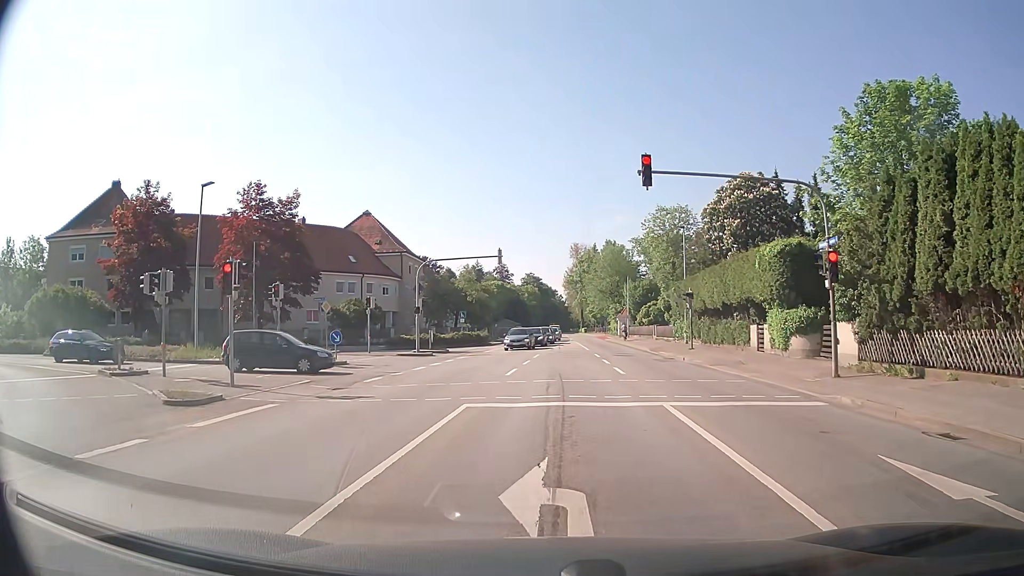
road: secondary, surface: asphalt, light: Day
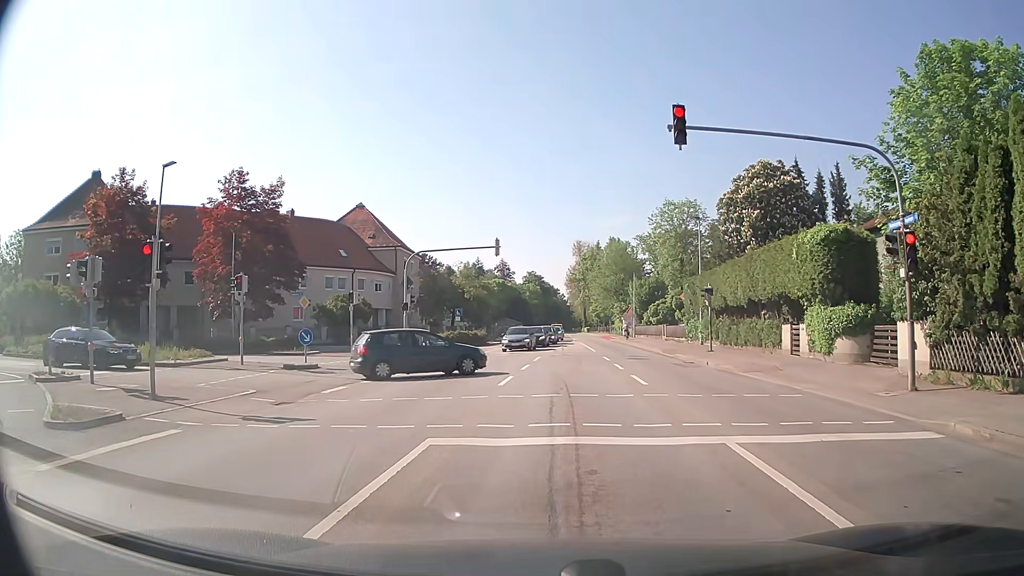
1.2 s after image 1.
(0.0, +4.0) m; 0°
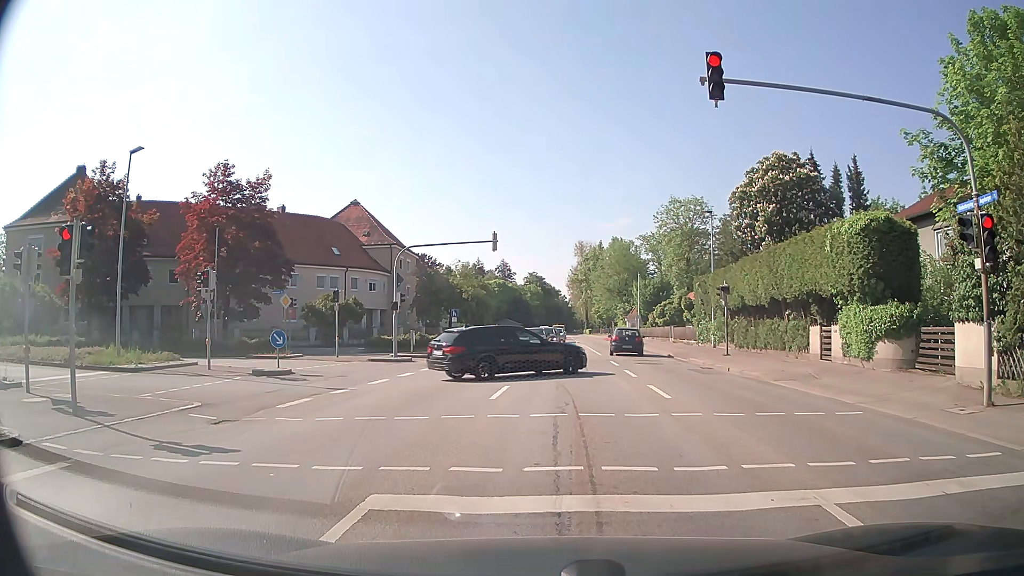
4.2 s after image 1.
(0.0, +2.8) m; -3°
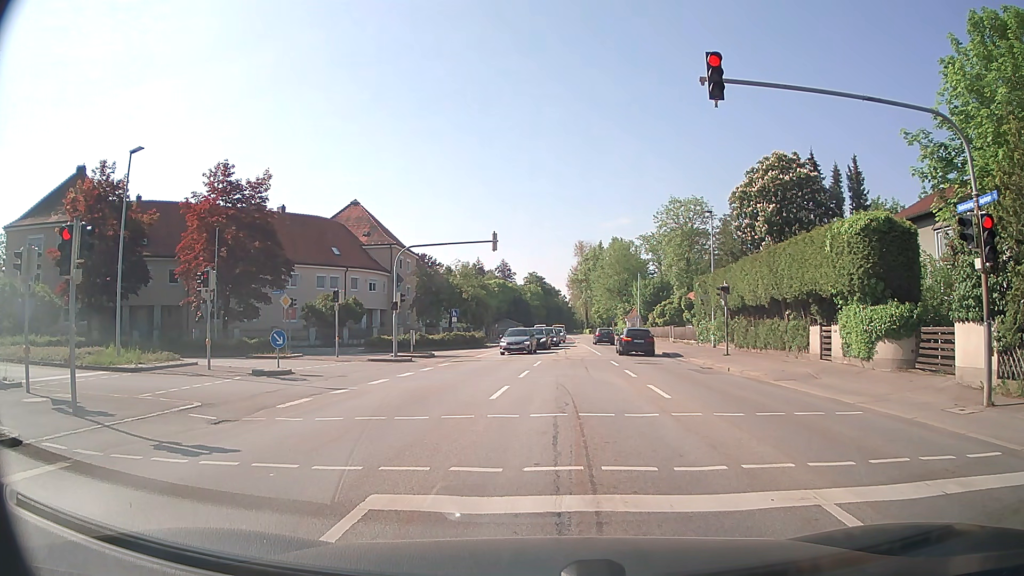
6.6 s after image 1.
(0.0, 0.0) m; 0°
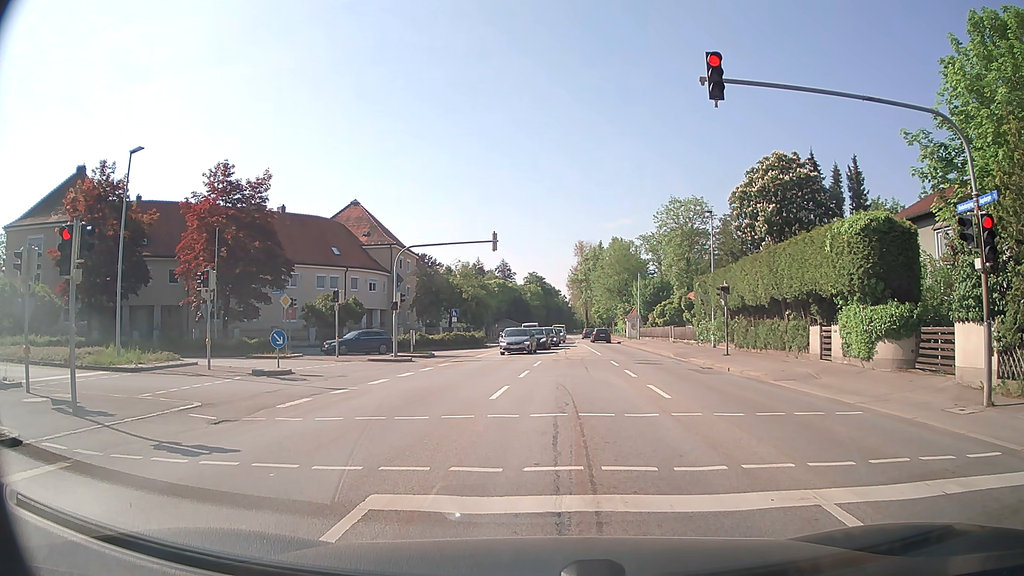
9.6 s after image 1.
(0.0, 0.0) m; 0°
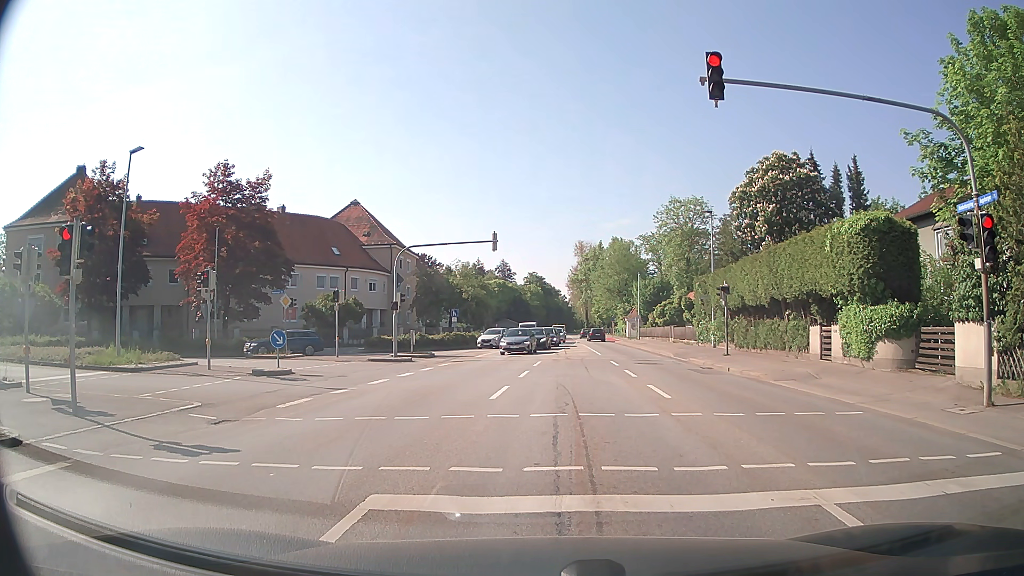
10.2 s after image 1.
(0.0, 0.0) m; 0°
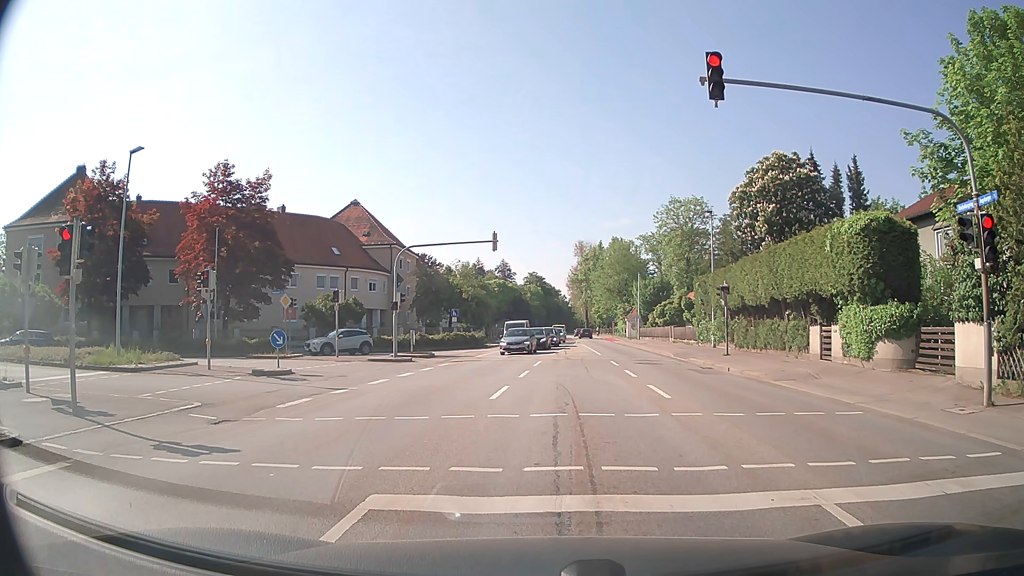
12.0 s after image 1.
(0.0, 0.0) m; 0°
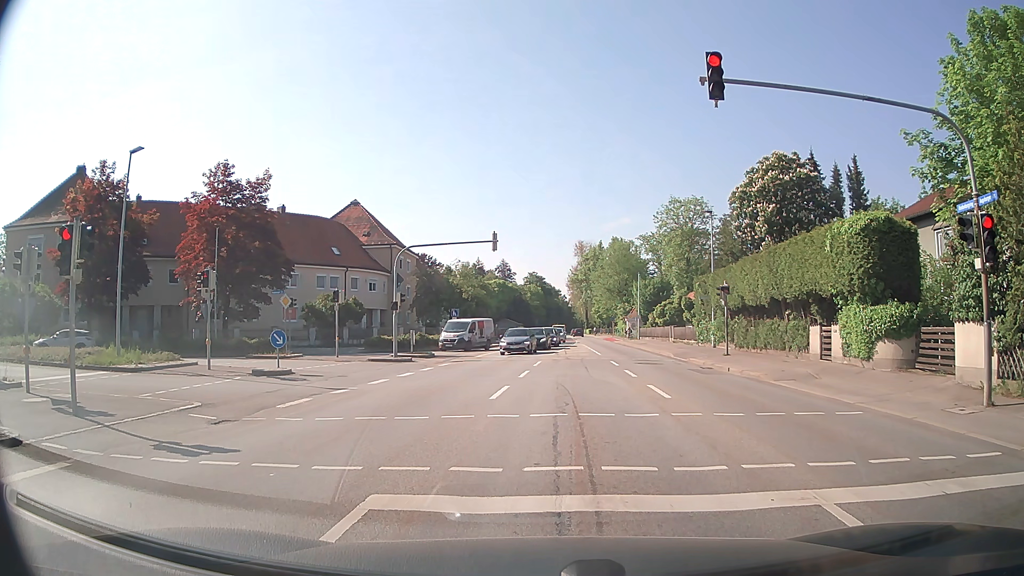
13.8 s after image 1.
(0.0, 0.0) m; 0°
(+1, +10) (+2, +20) (-4, +27) (-14, +30) (-24, +30) (-34, +29) (-44, +28) (-54, +29) (-64, +30) (-74, +30) m
